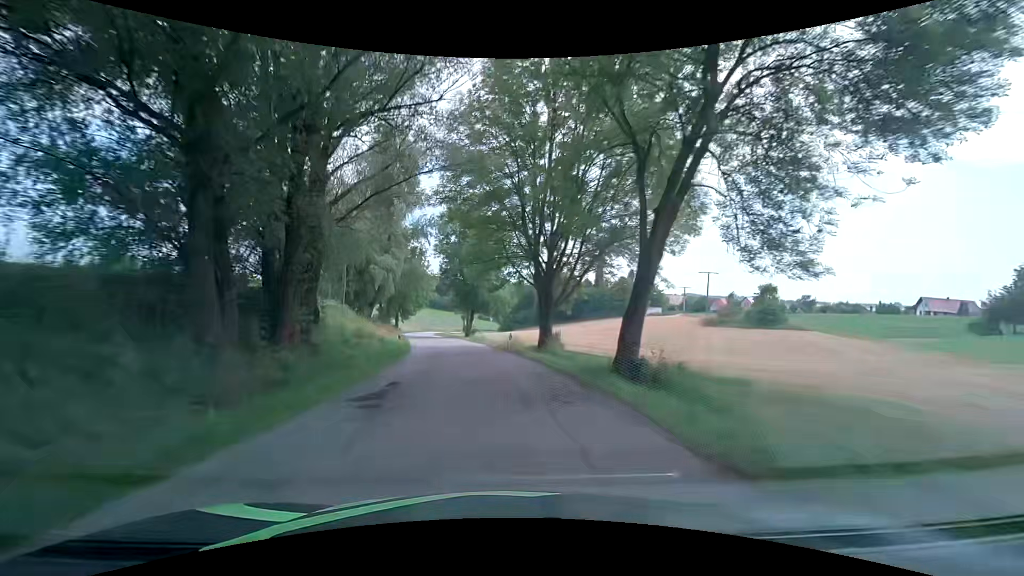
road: tertiary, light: Day
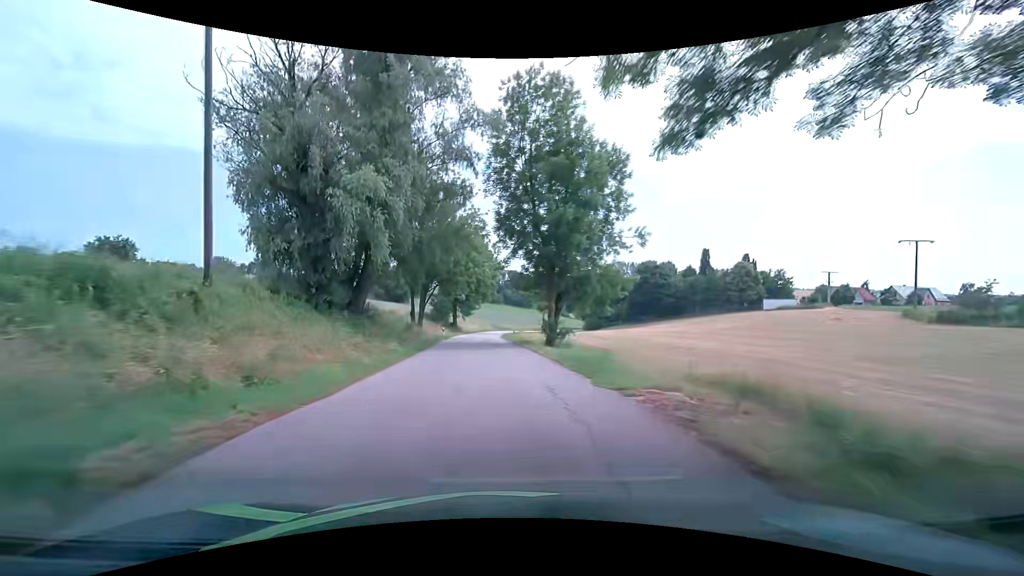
(-2.2, +28.9) m; -9°
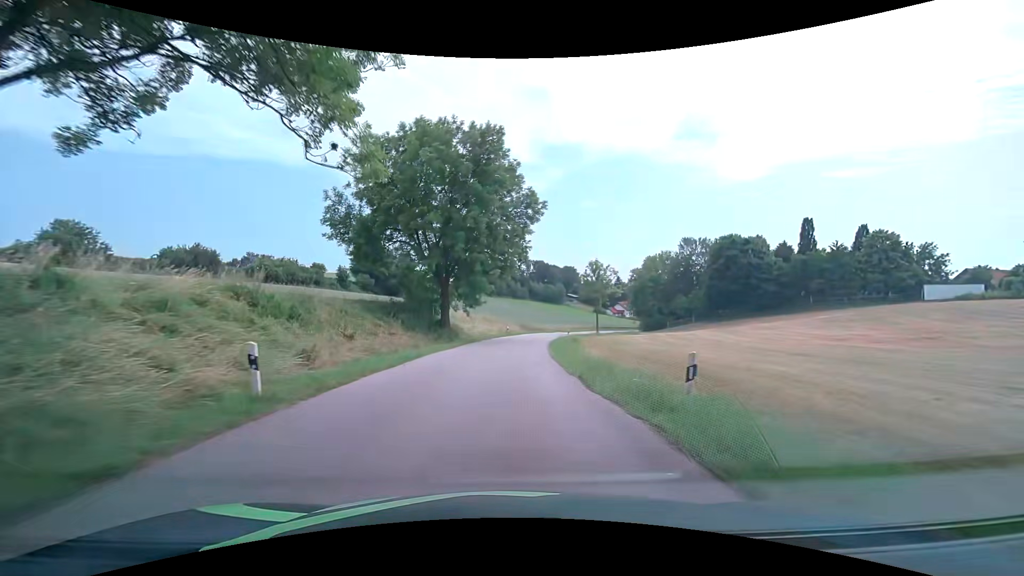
(-2.1, +43.1) m; -3°
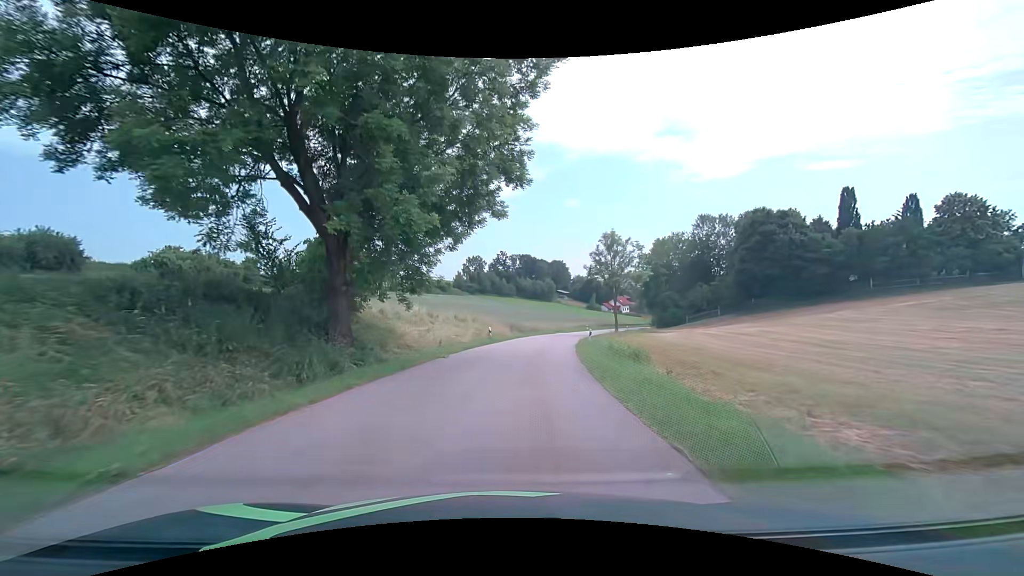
(+0.4, +22.7) m; +1°
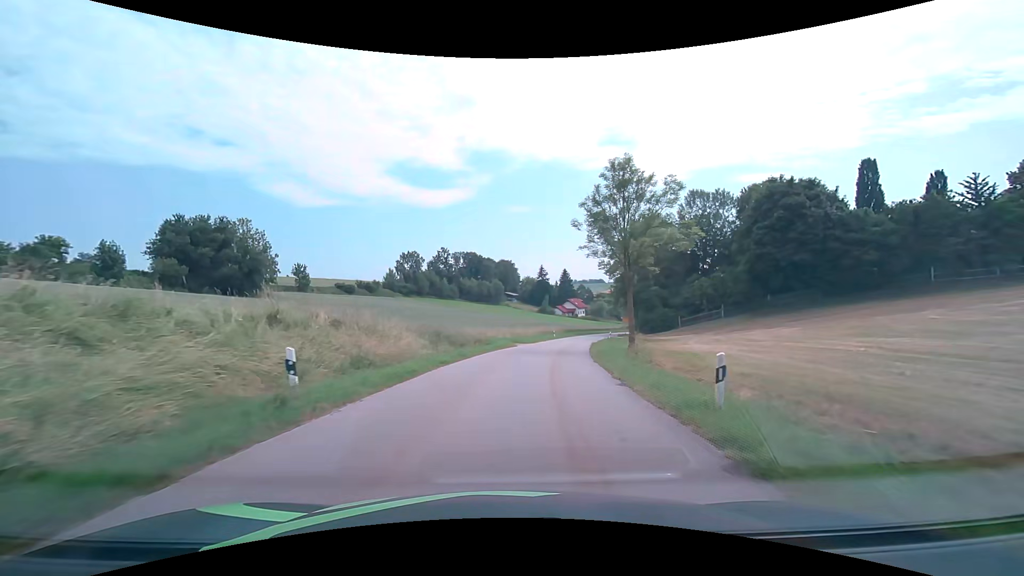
(+1.4, +27.0) m; +7°
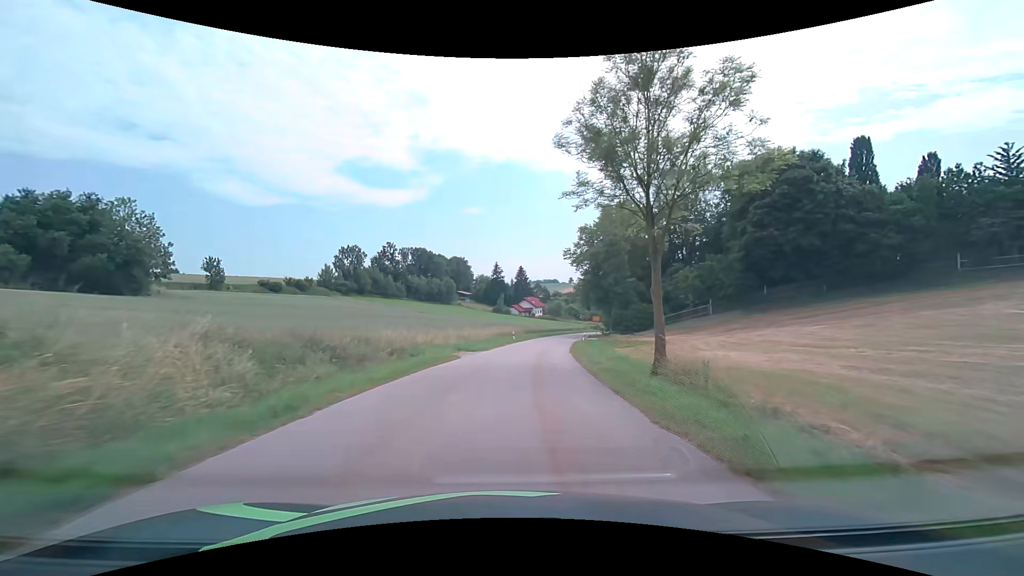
(+0.5, +14.1) m; +5°
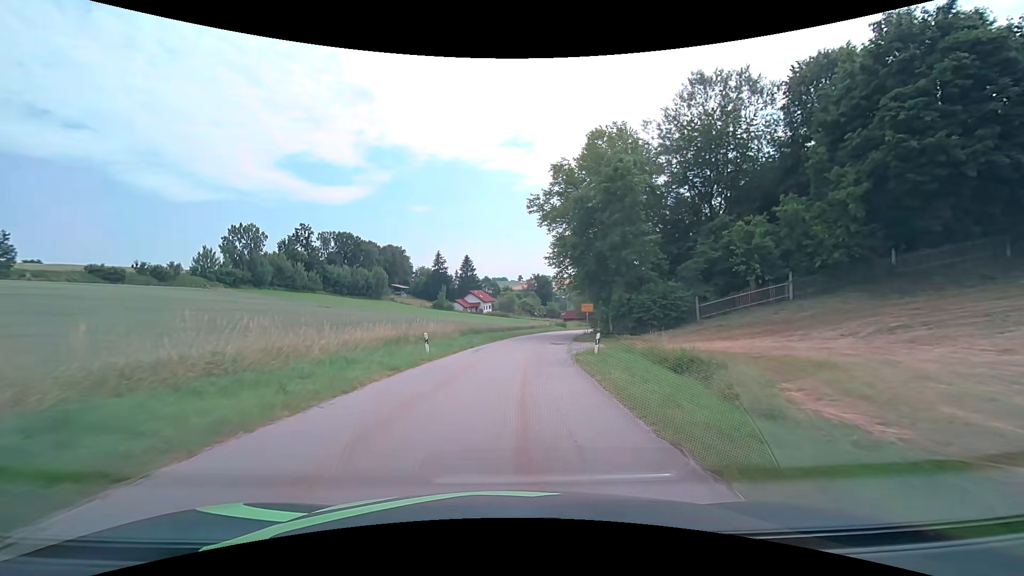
(+1.7, +29.8) m; +6°
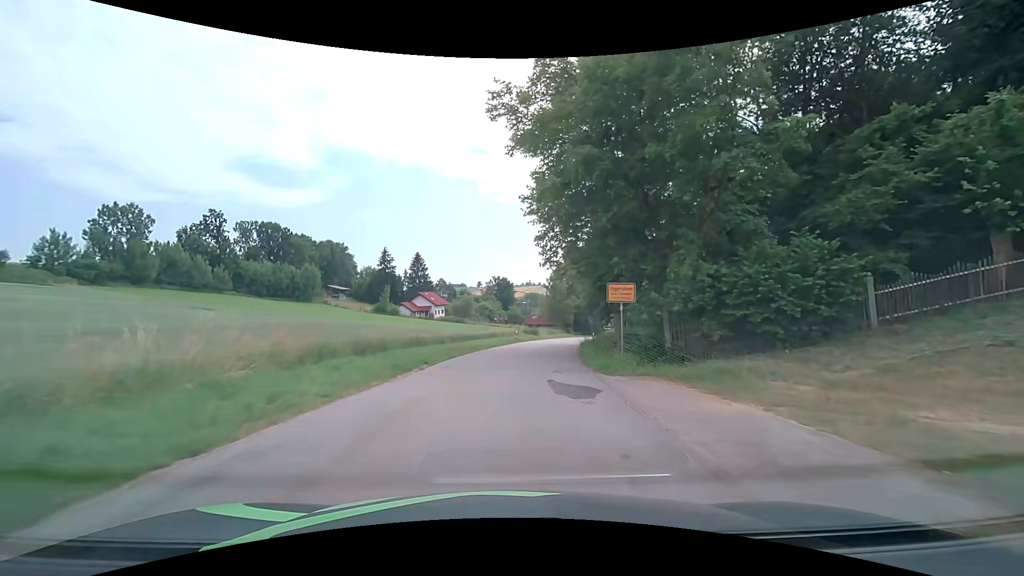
(+0.8, +22.5) m; +4°
(0, +10) (+1, +20) (+2, +30) (+4, +40) (+5, +50) (+8, +59) (+10, +69) (+12, +79) (+15, +89) (+17, +98) m
